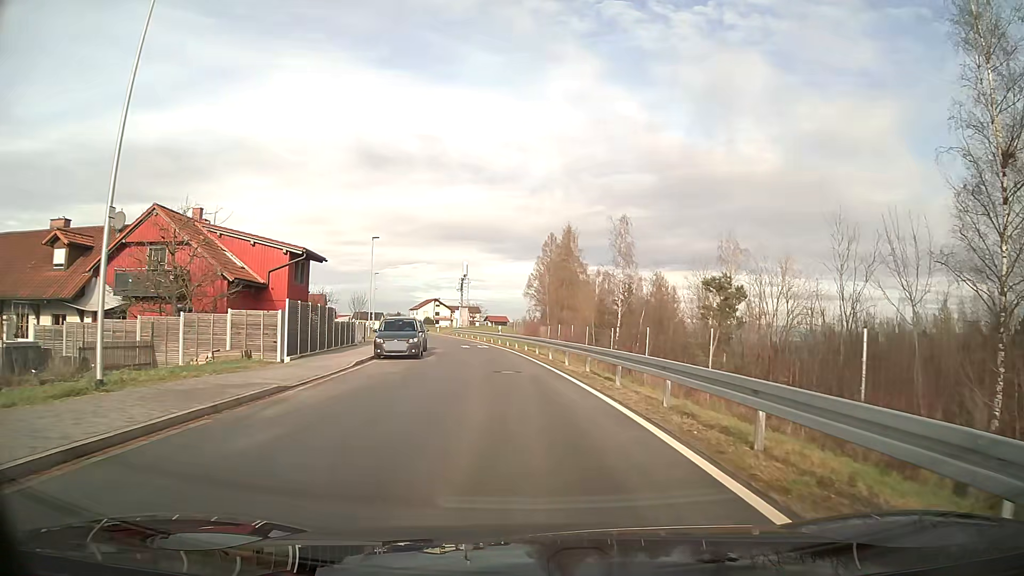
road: unclassified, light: Day
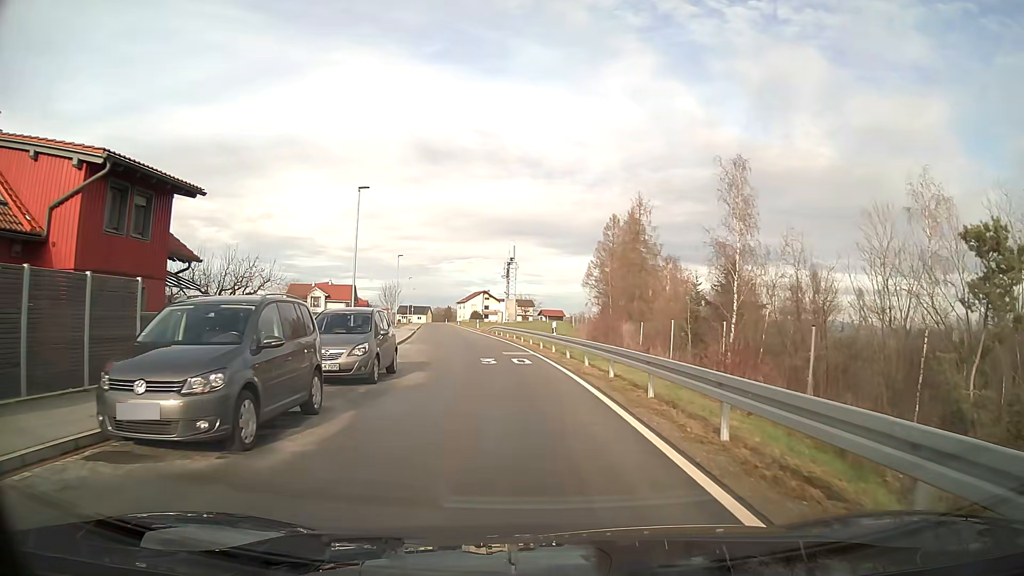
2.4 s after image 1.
(-0.8, +19.3) m; -5°
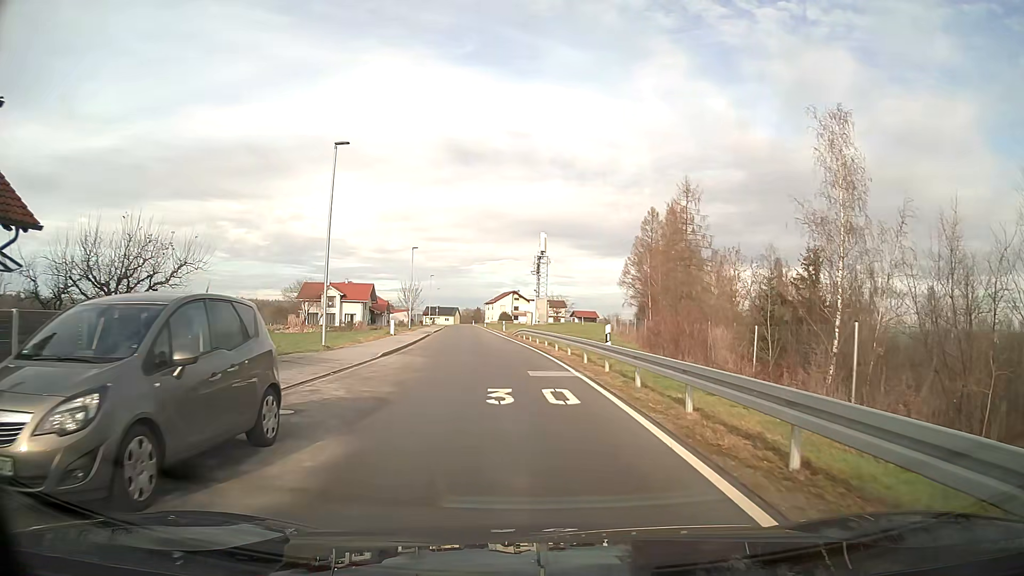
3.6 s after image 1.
(-0.2, +9.7) m; -3°
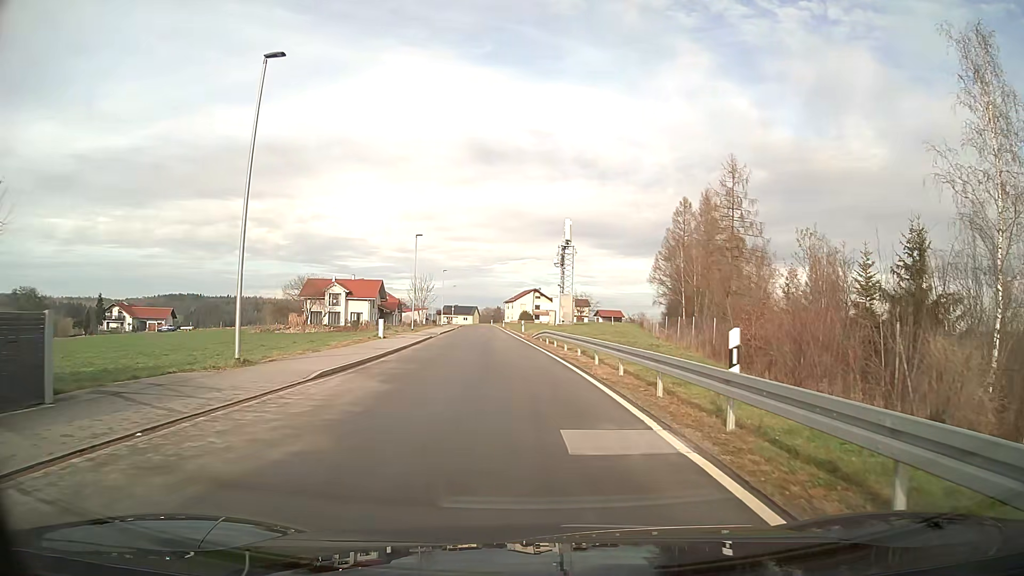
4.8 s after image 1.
(-0.2, +9.7) m; -2°
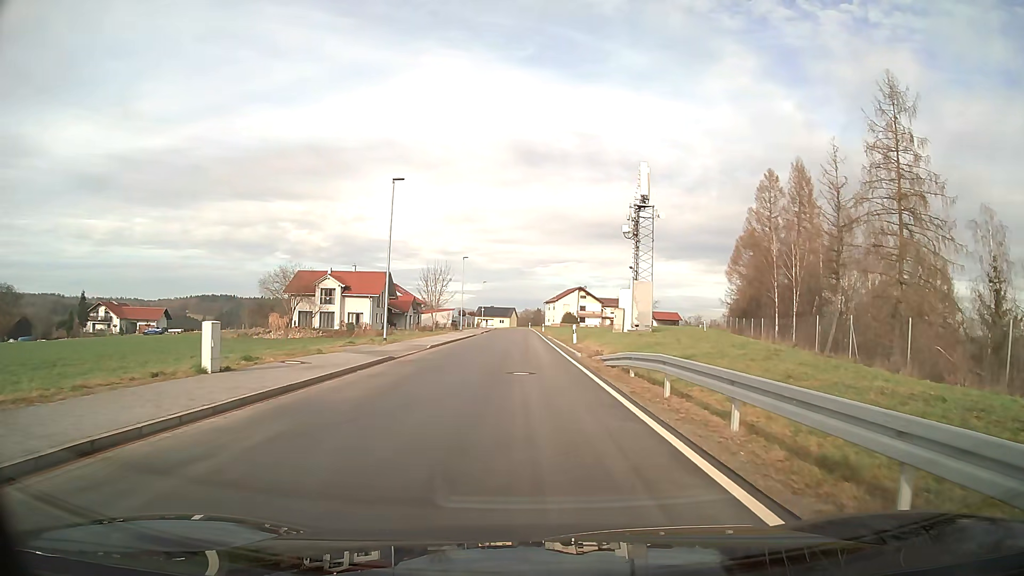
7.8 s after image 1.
(-0.8, +24.1) m; -3°
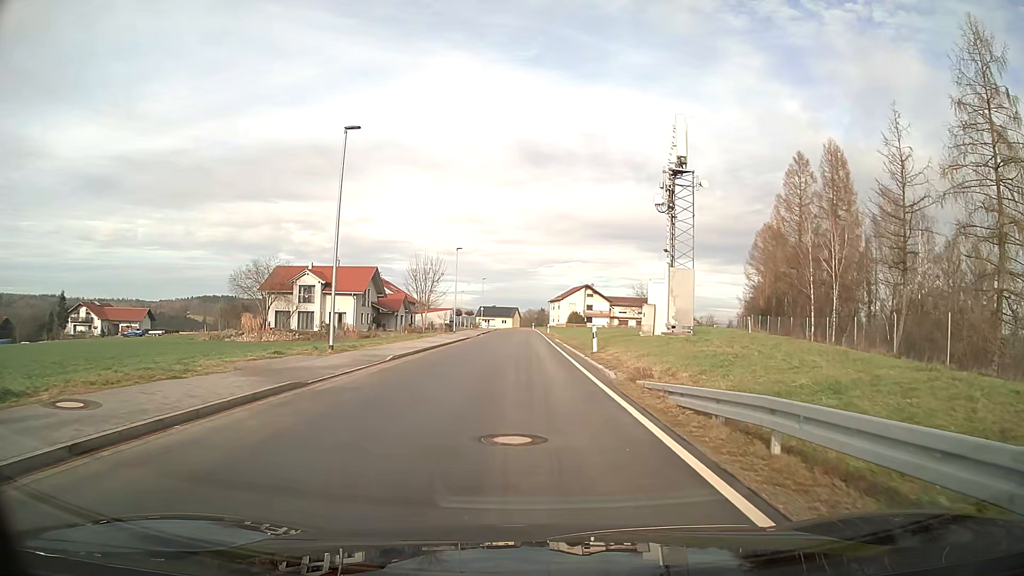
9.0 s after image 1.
(0.0, +9.6) m; 0°
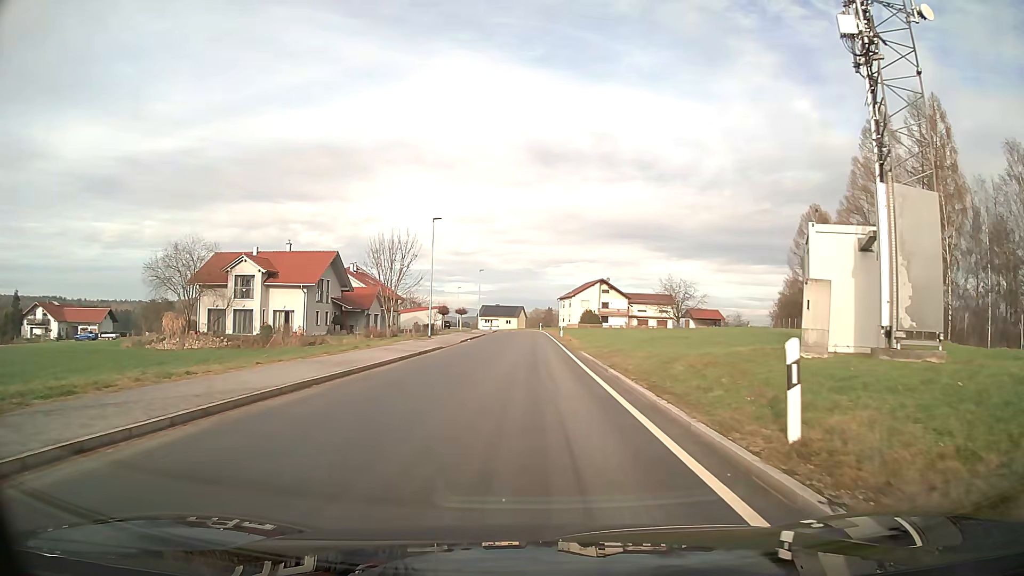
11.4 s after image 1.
(-0.1, +19.2) m; -1°
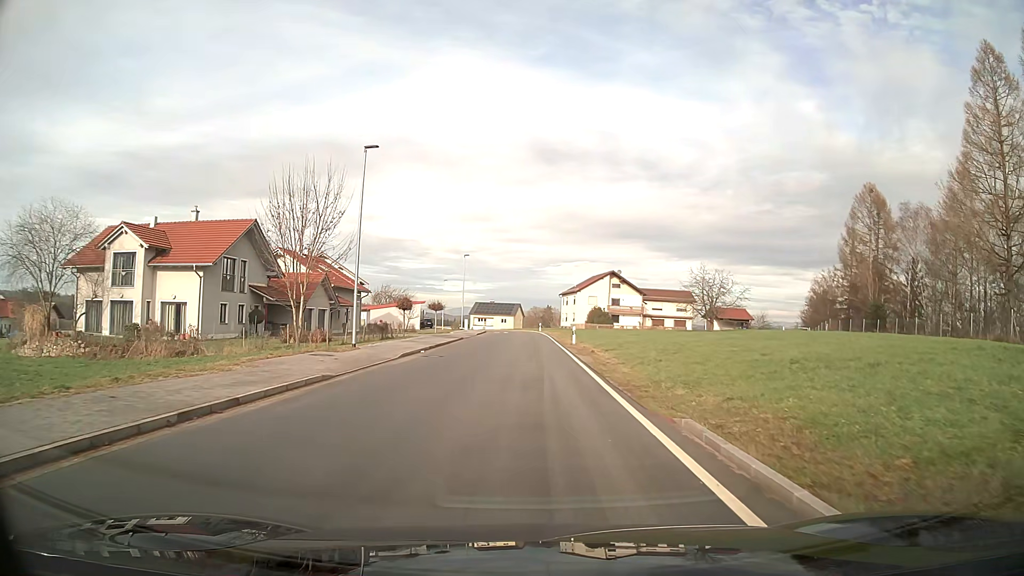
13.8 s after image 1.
(0.0, +19.2) m; 0°
(0, +10) (0, +20) (0, +30) (0, +40) (0, +50) (0, +60) (-1, +70) (-1, +80) (-2, +90) (-4, +100) m
